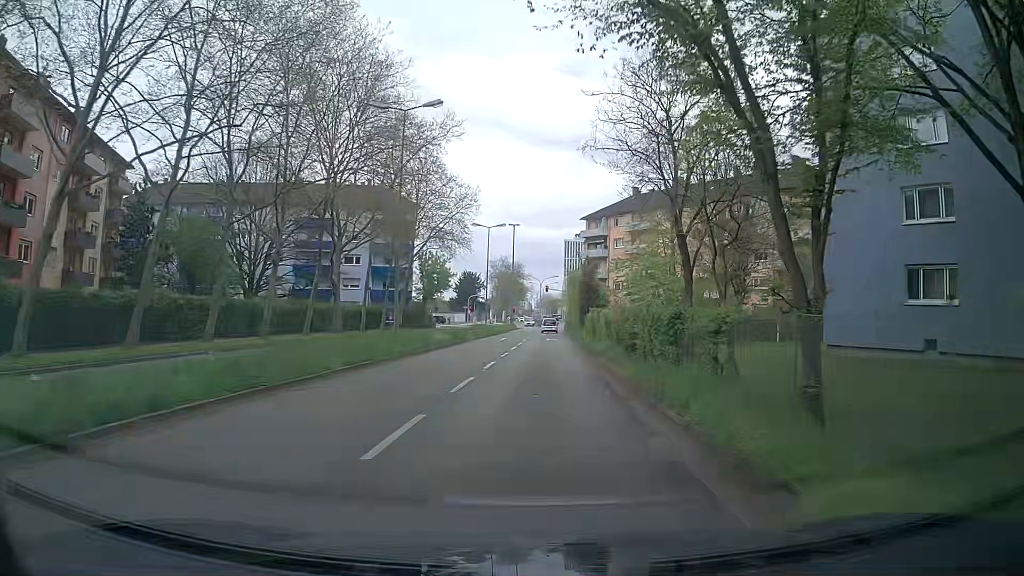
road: secondary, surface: asphalt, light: Day
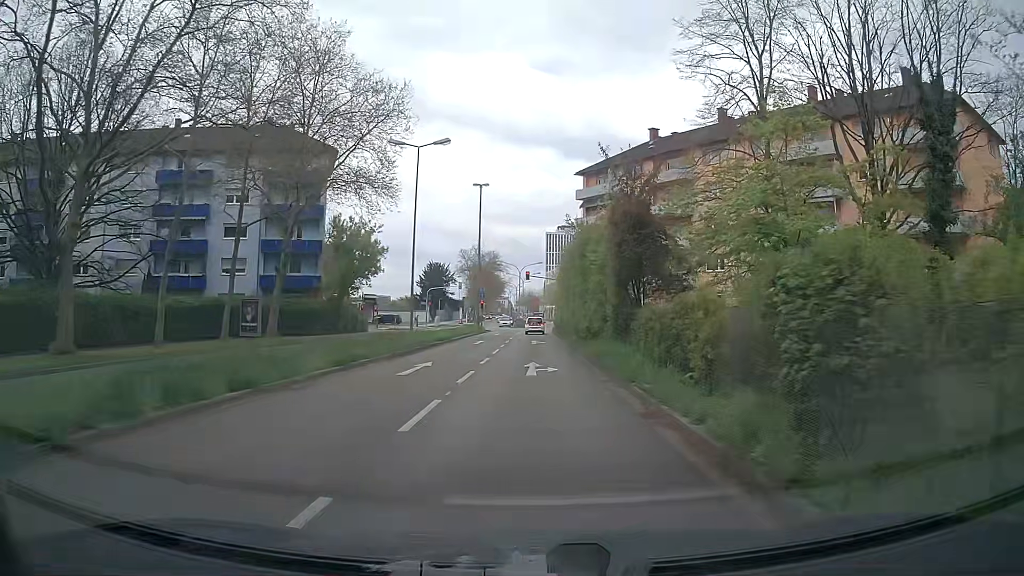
(0.0, +28.1) m; +1°
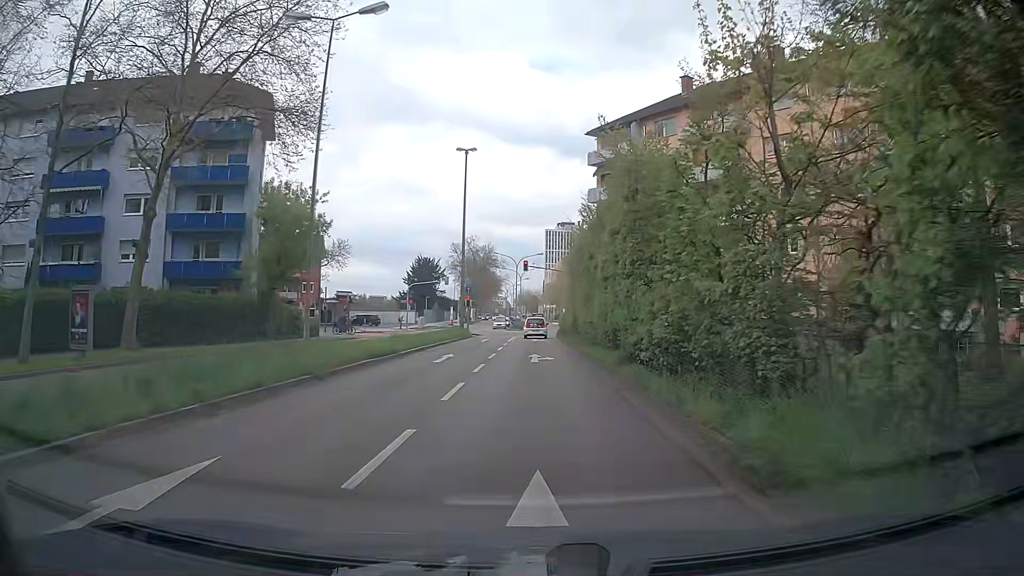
(-0.2, +14.6) m; -1°
